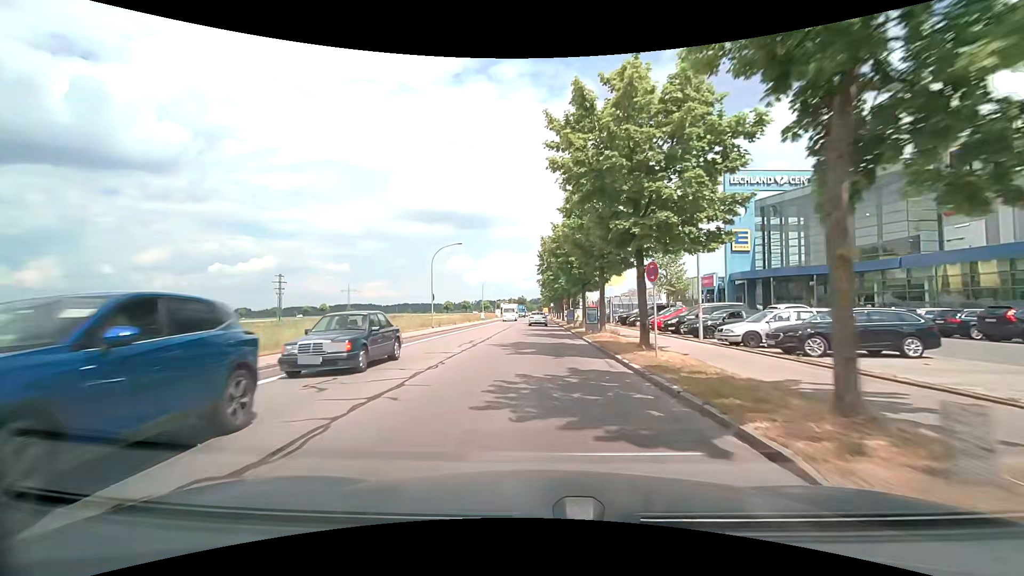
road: tertiary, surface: asphalt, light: Day
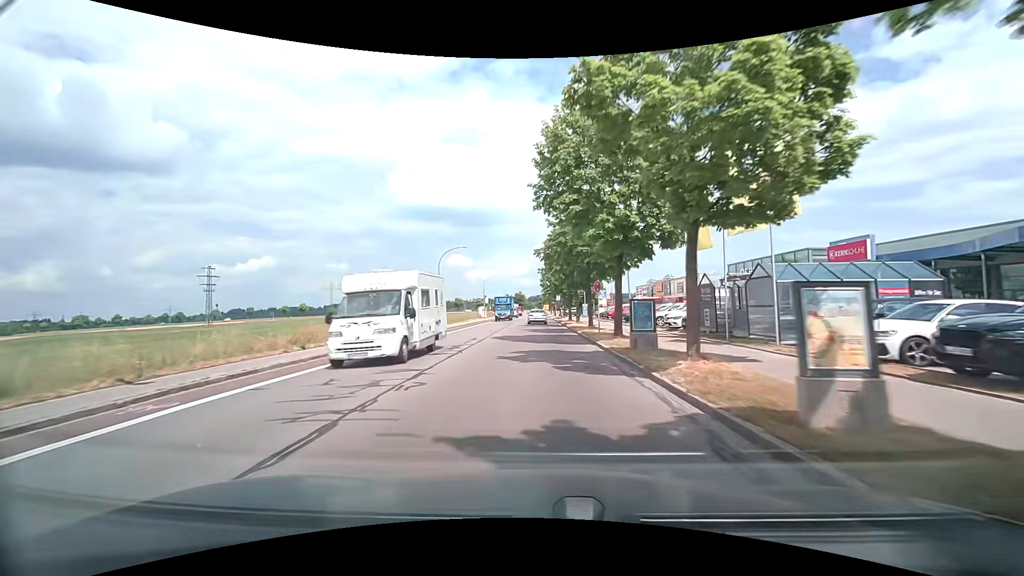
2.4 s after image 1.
(0.0, +35.0) m; 0°
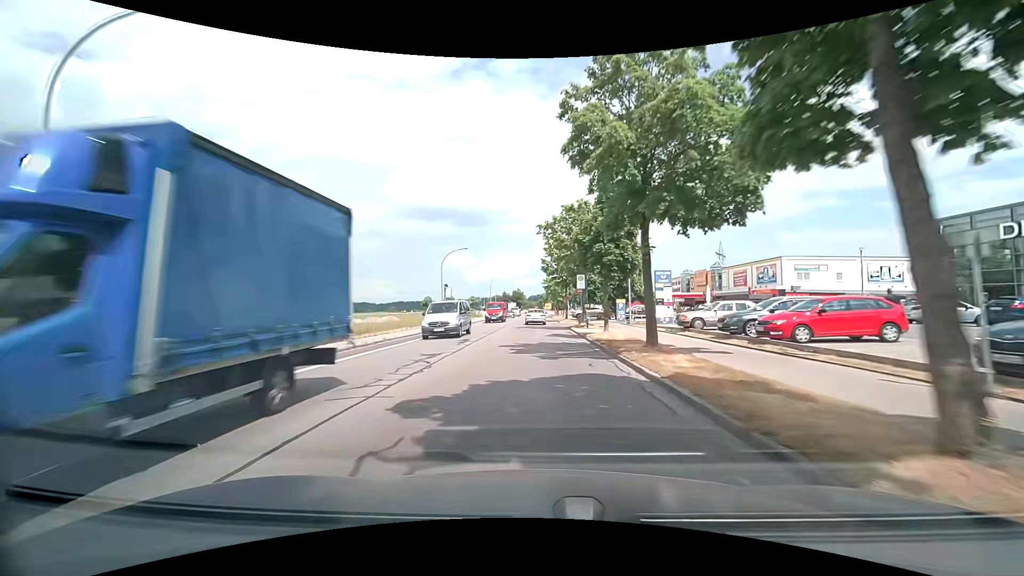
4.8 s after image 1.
(0.0, +36.6) m; 0°
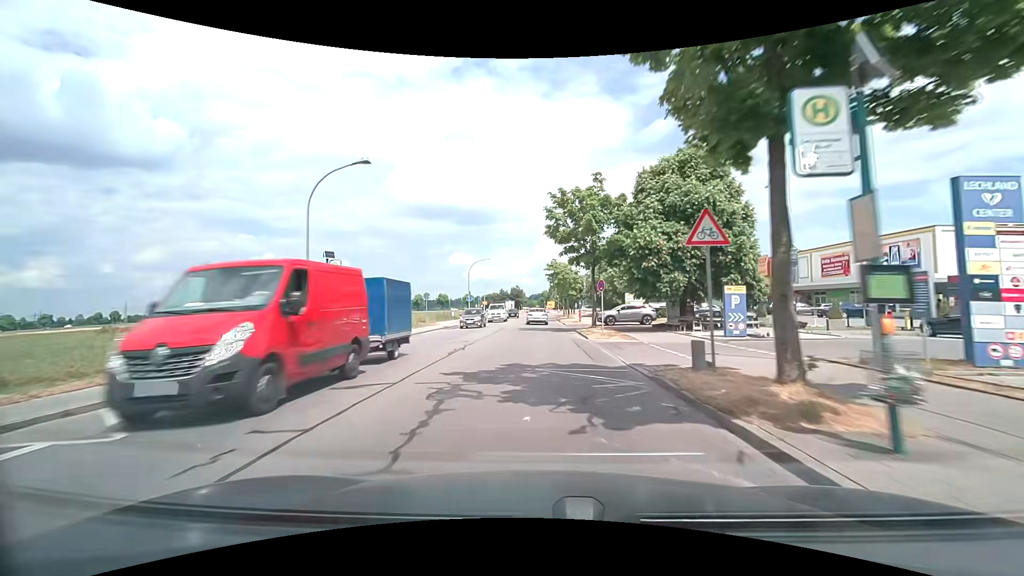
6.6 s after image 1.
(0.0, +27.5) m; 0°
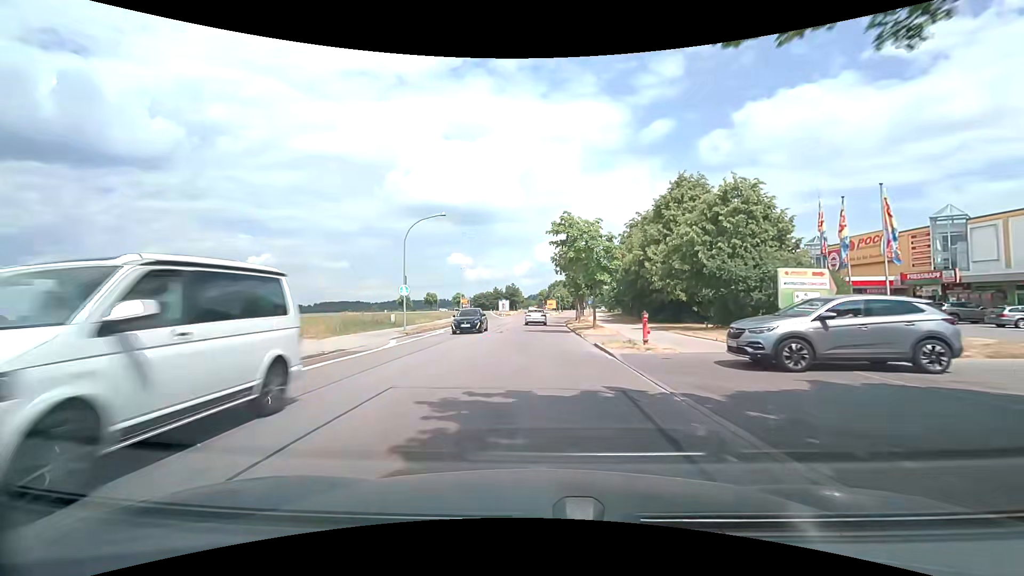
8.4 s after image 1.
(0.0, +27.3) m; -1°
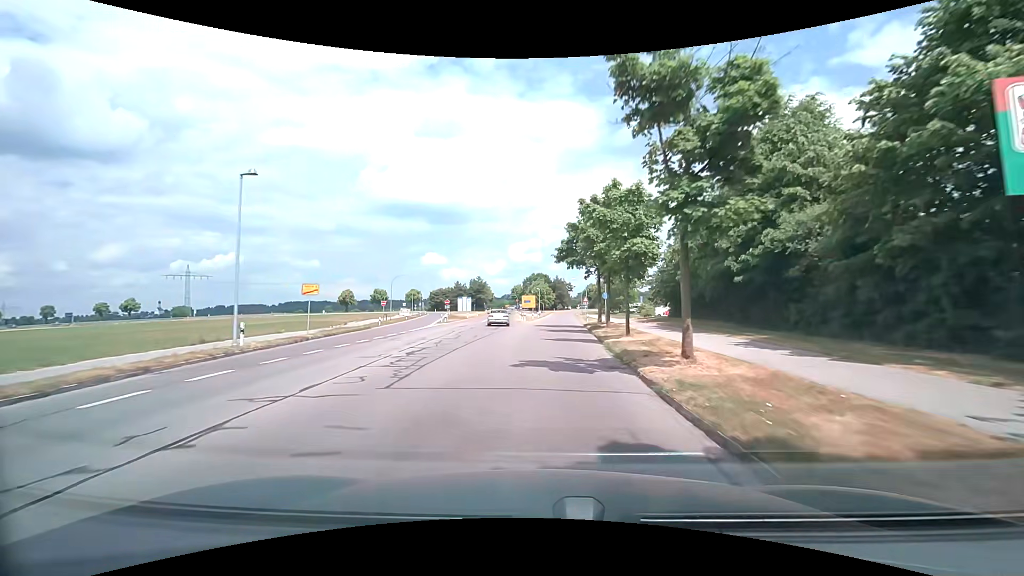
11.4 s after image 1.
(+1.3, +47.7) m; +3°
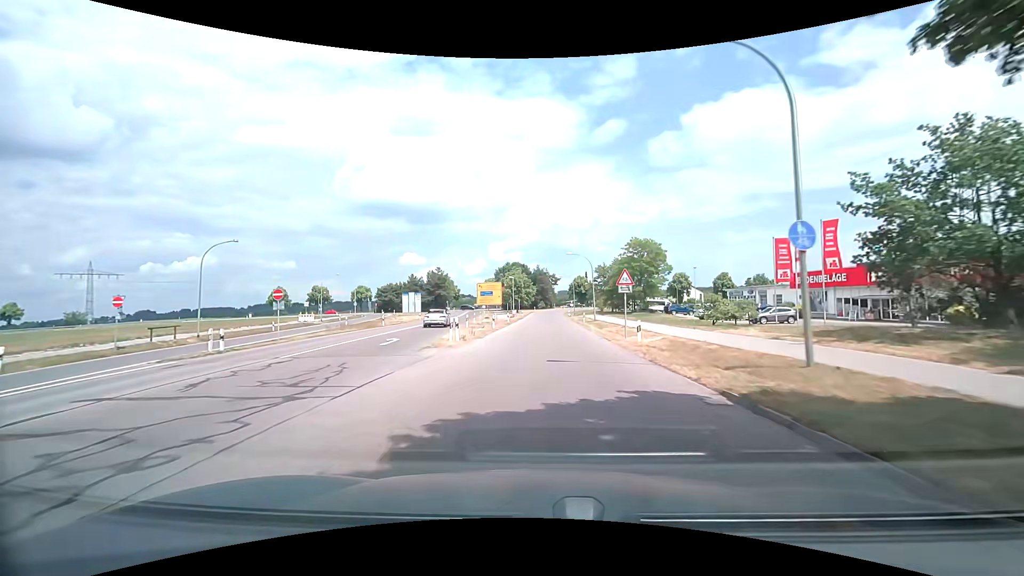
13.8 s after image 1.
(+1.0, +39.3) m; +2°
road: tertiary_link
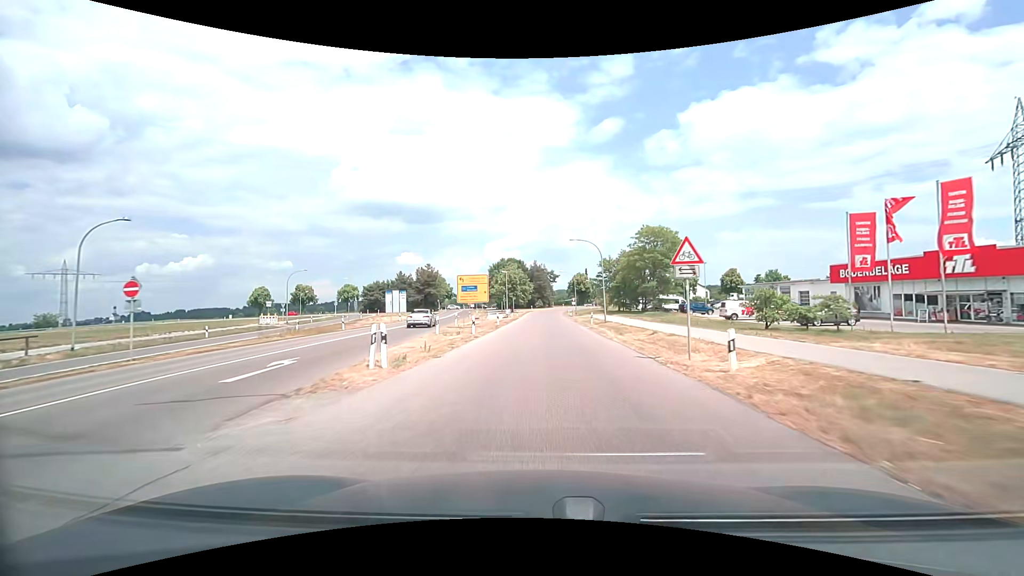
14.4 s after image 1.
(+0.1, +9.8) m; +1°
(0, +10) (0, +20) (0, +30) (0, +40) (0, +50) (+1, +60) (+1, +70) (+1, +80) (+1, +90) (+2, +100) m
